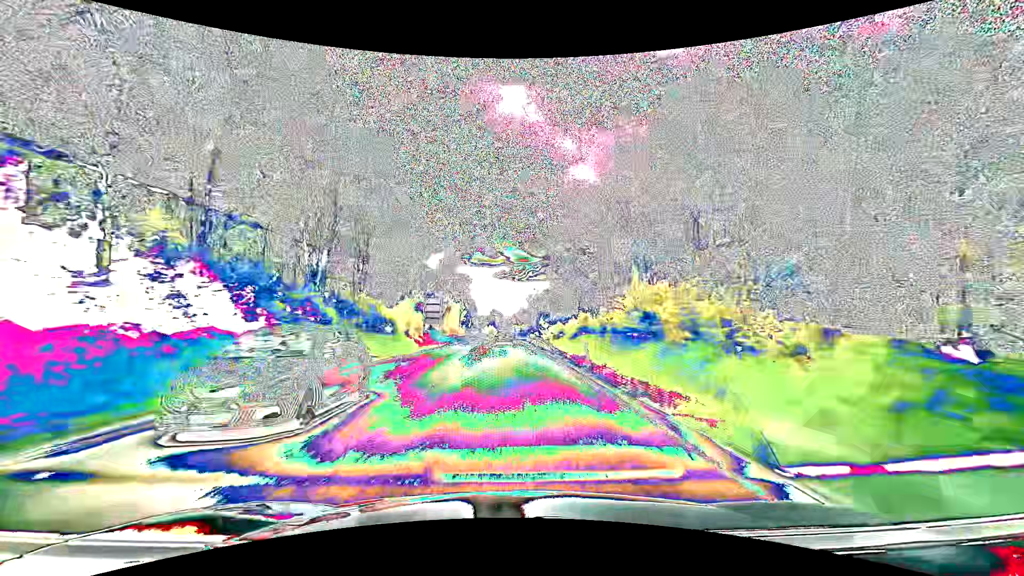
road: primary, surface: asphalt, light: Day
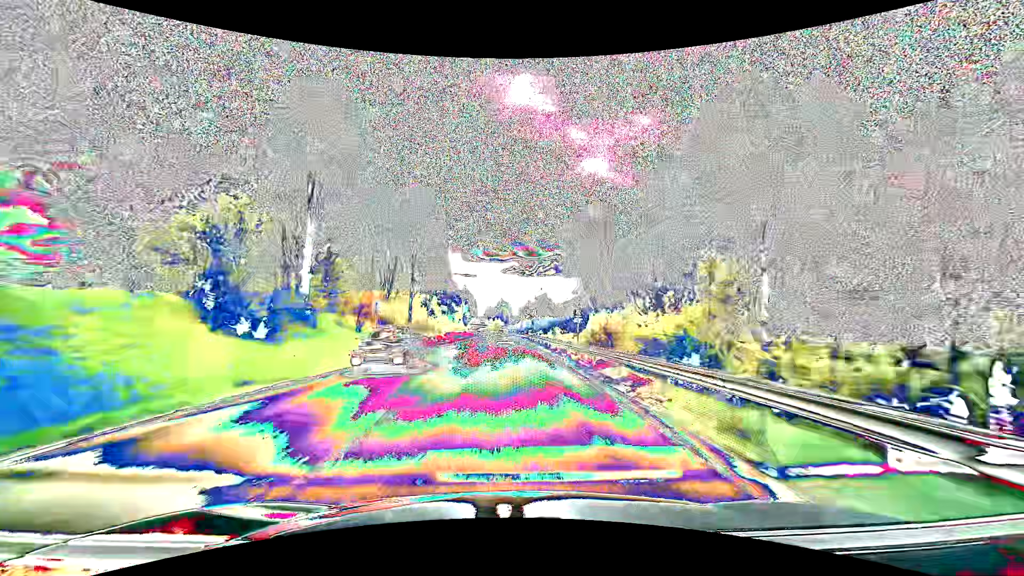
(-0.6, +77.2) m; -1°
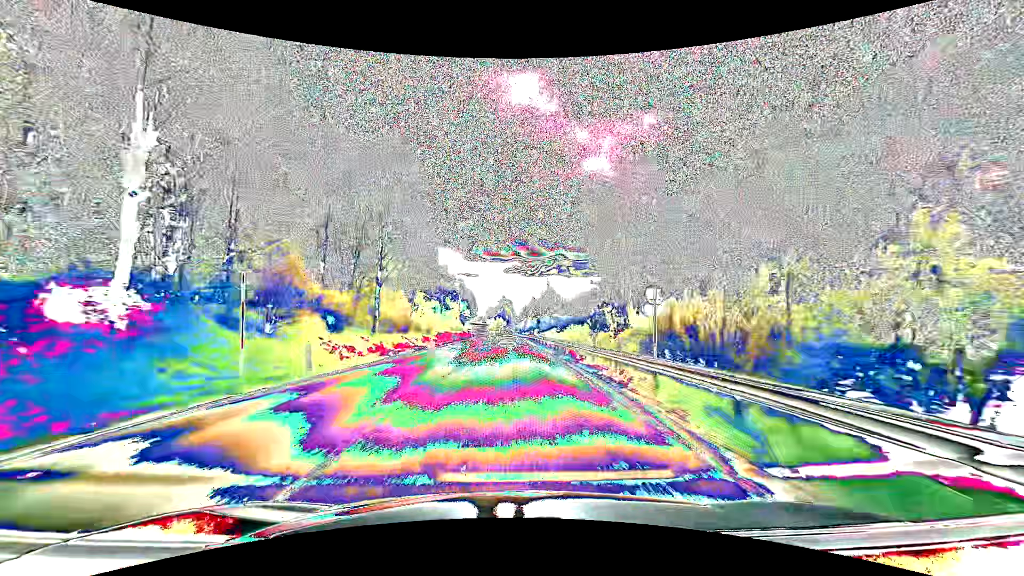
(0.0, +15.4) m; 0°
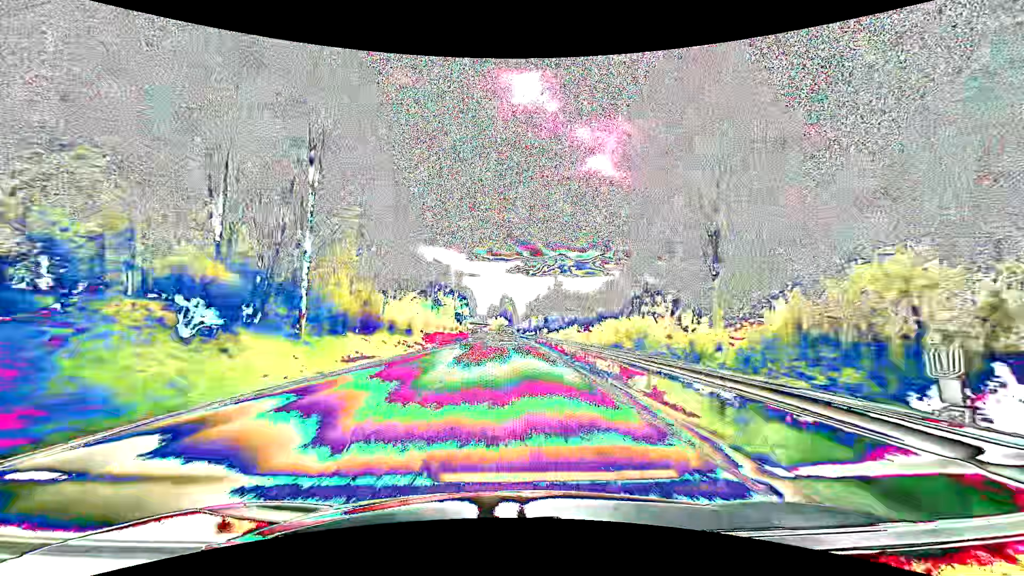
(0.0, +15.4) m; 0°
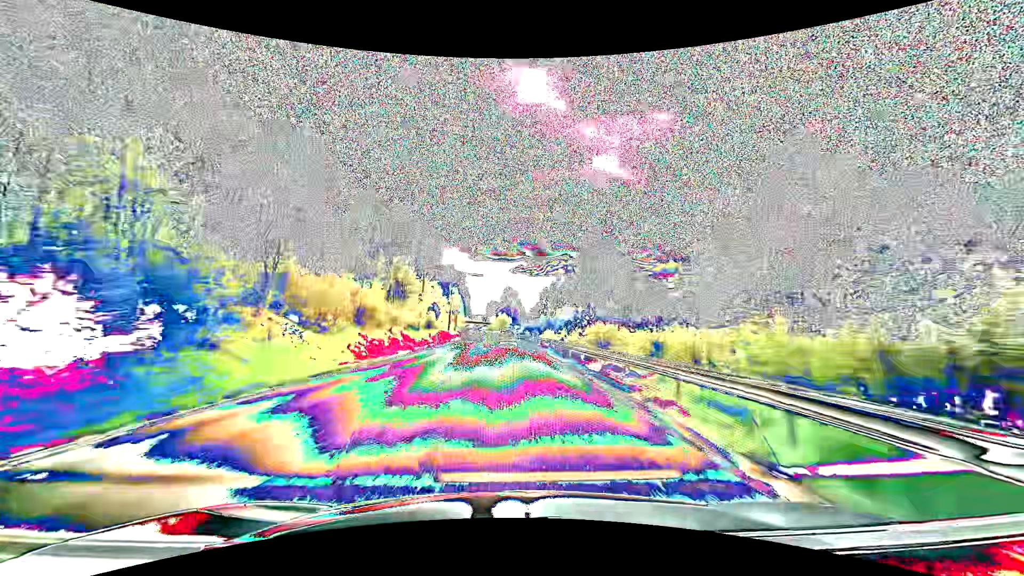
(-0.3, +46.0) m; -1°
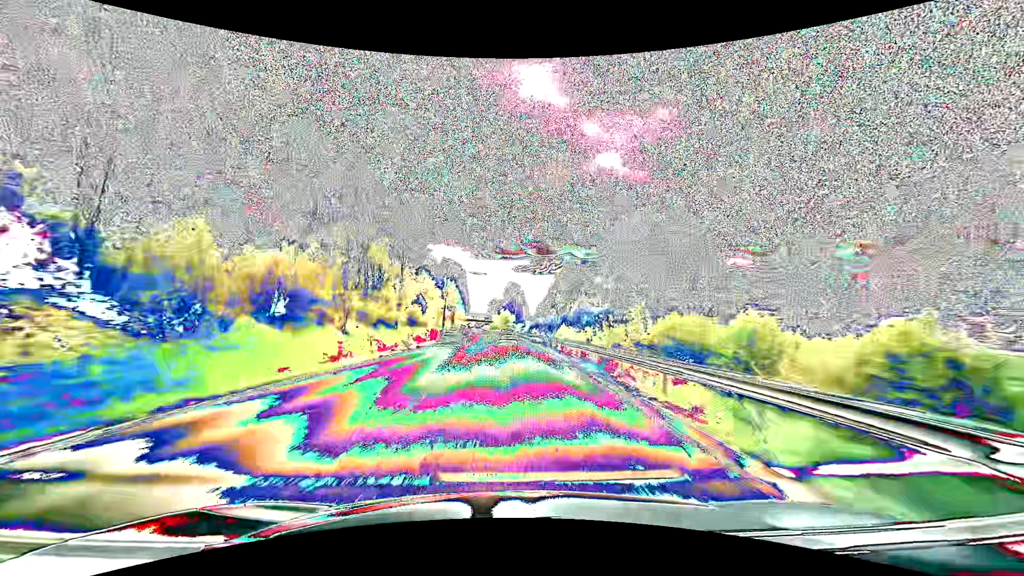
(0.0, +15.3) m; 0°
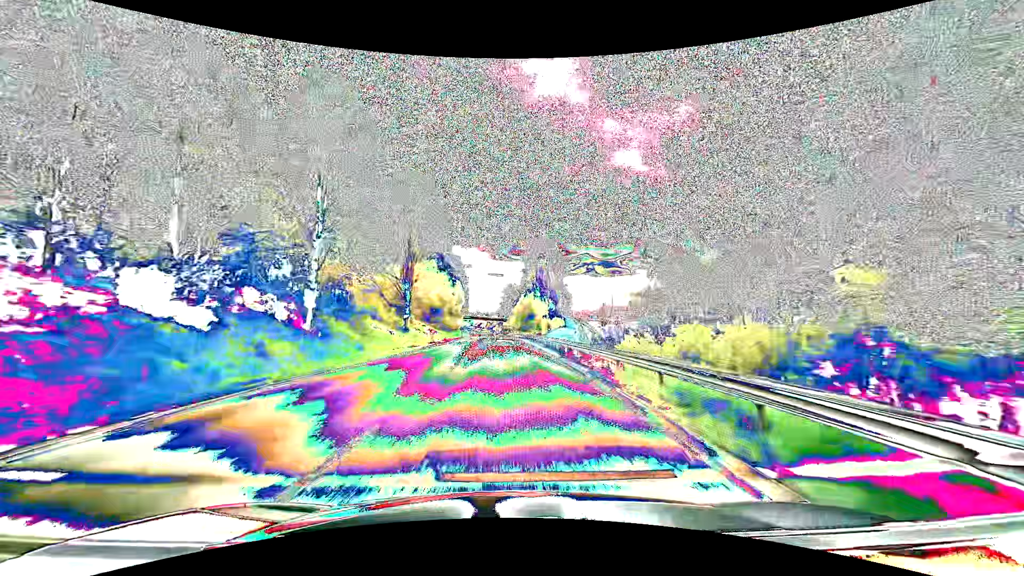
(-1.3, +76.7) m; -2°
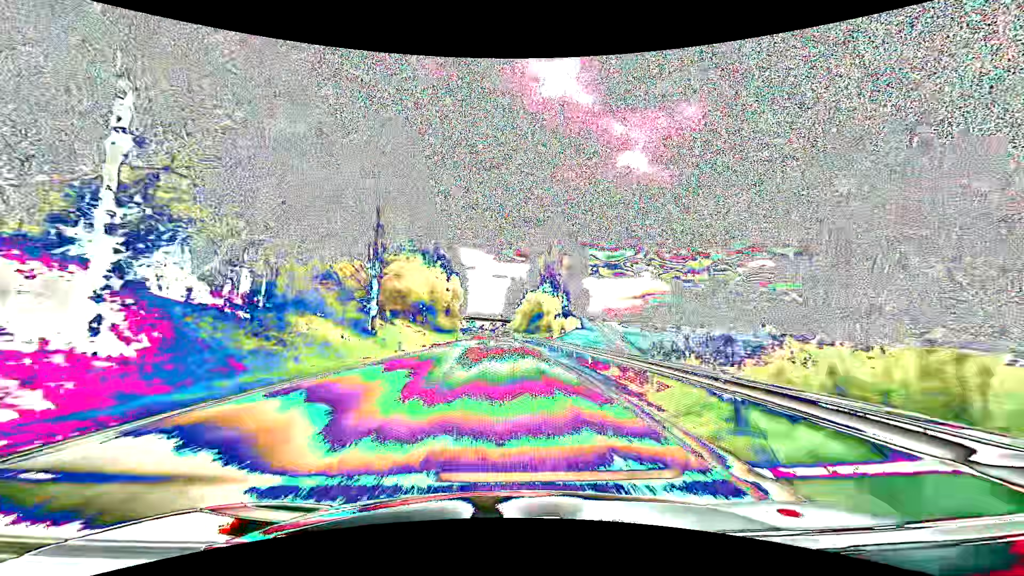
(0.0, +15.3) m; -1°
(0, +10) (0, +20) (0, +30) (0, +40) (0, +50) (0, +60) (-1, +70) (-1, +80) (-1, +90) (-1, +100) m
